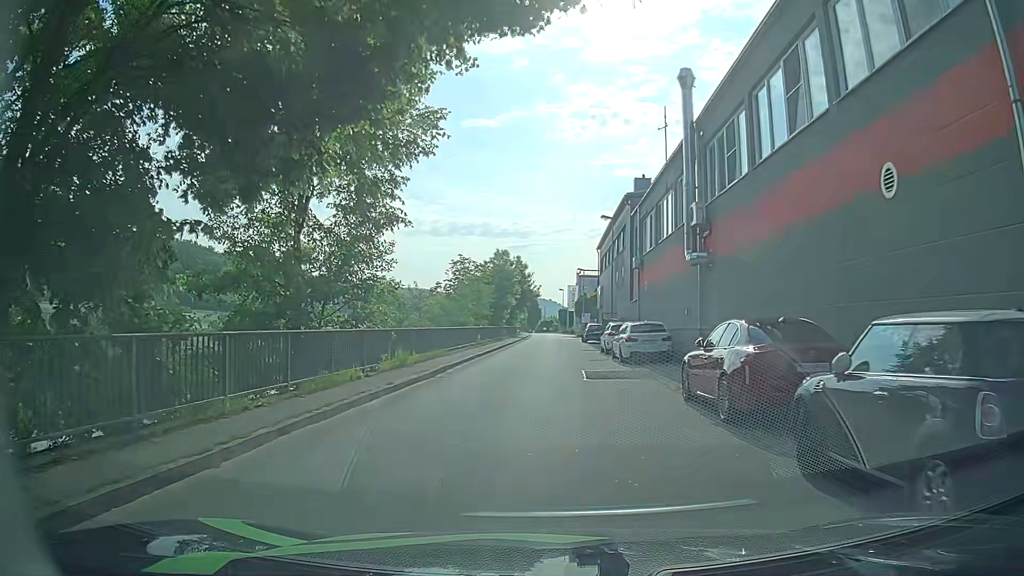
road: primary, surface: asphalt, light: Day
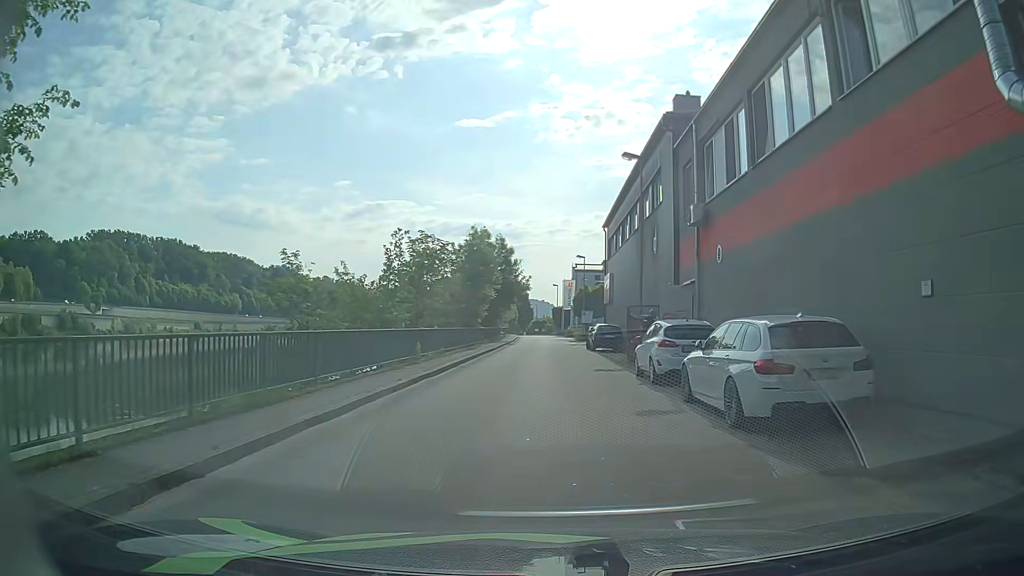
(-0.1, +15.3) m; +1°
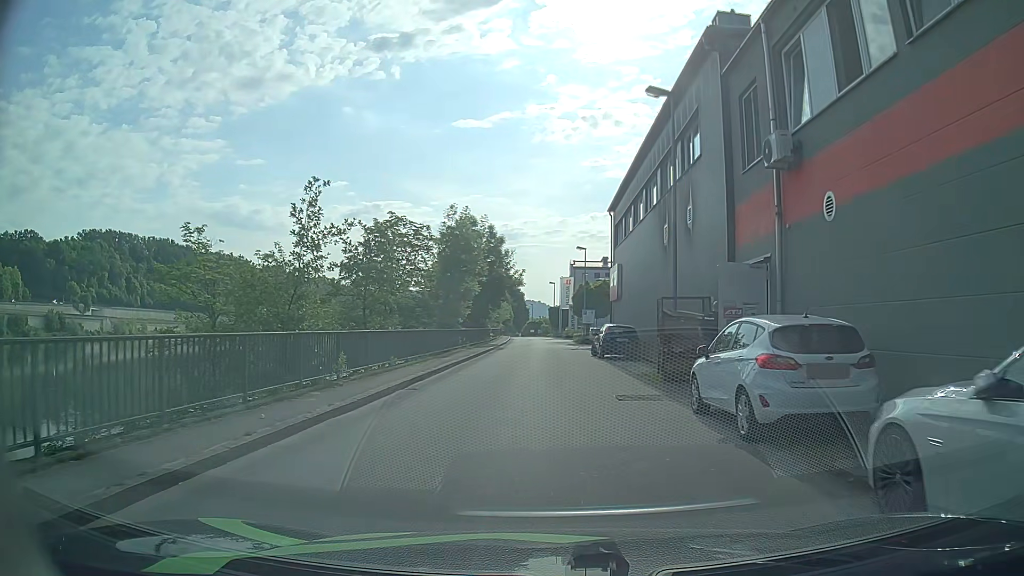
(-0.1, +7.6) m; -1°
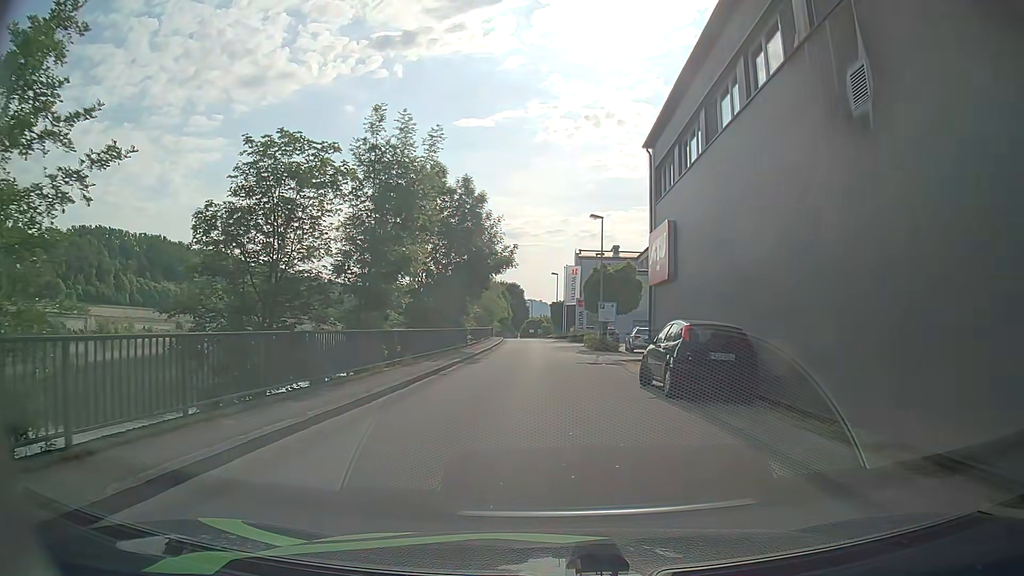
(+0.1, +15.8) m; 0°
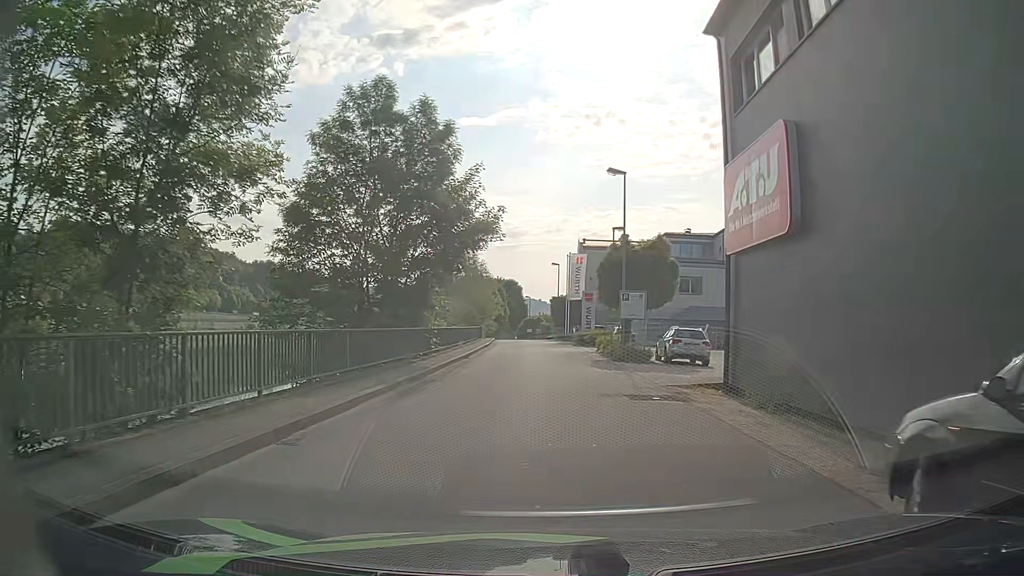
(0.0, +11.6) m; 0°
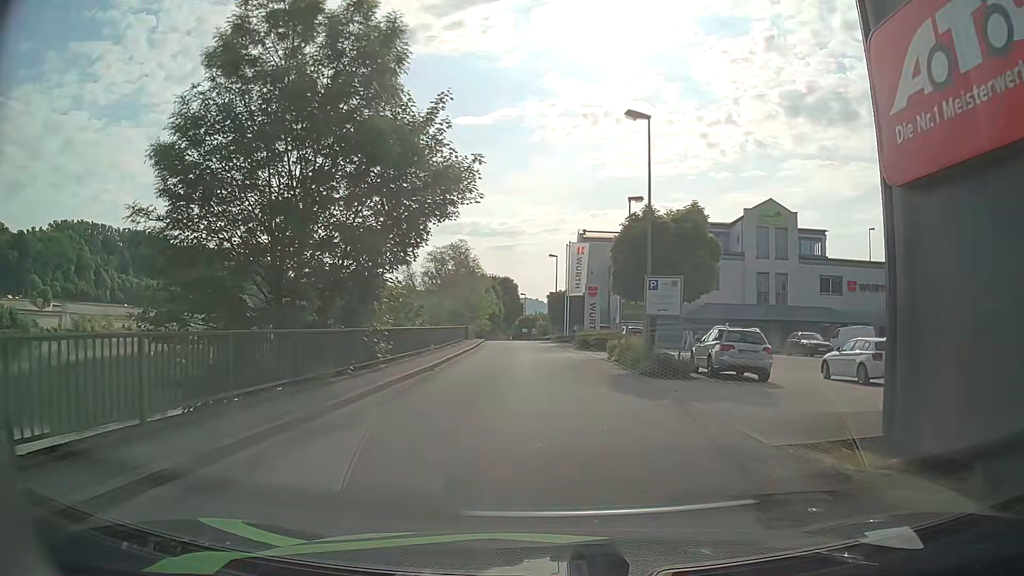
(+0.1, +7.8) m; +1°
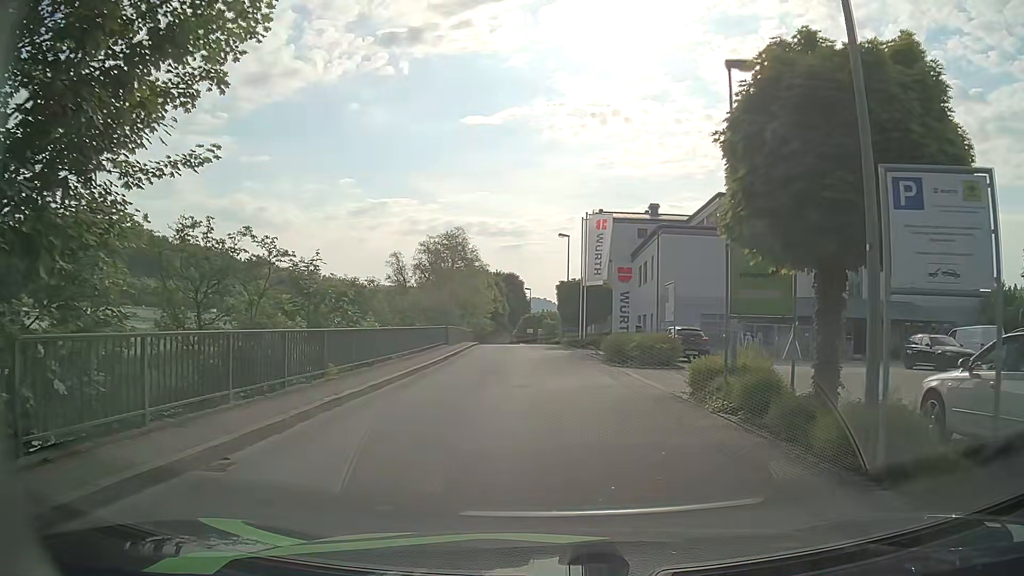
(-0.1, +13.7) m; -2°
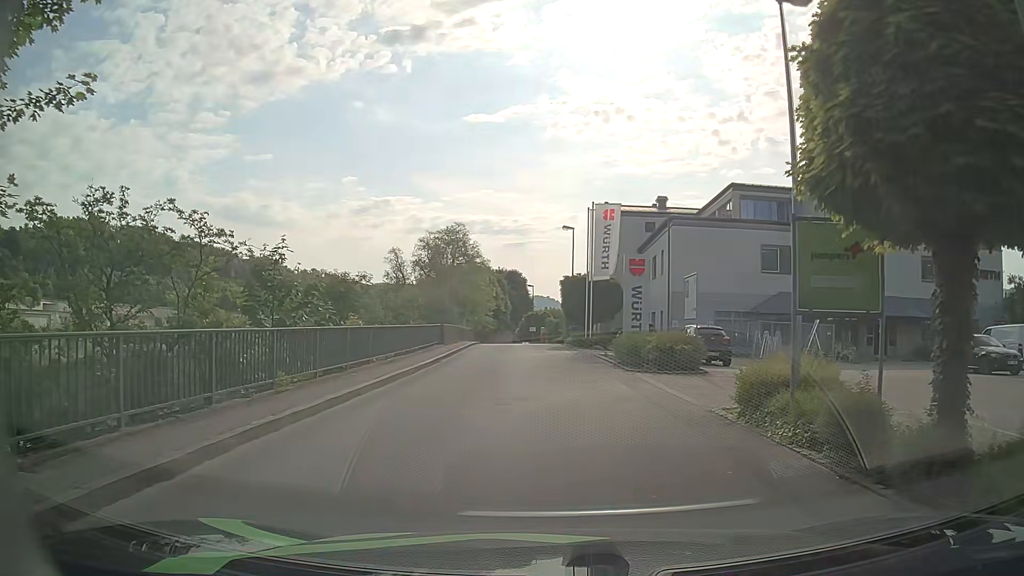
(0.0, +2.8) m; 0°
